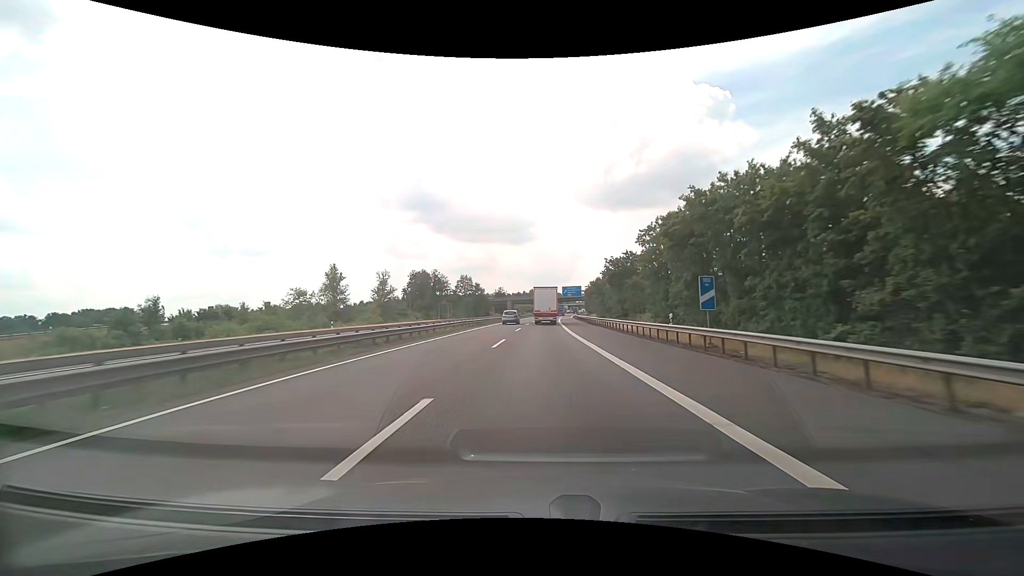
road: motorway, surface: asphalt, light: Day
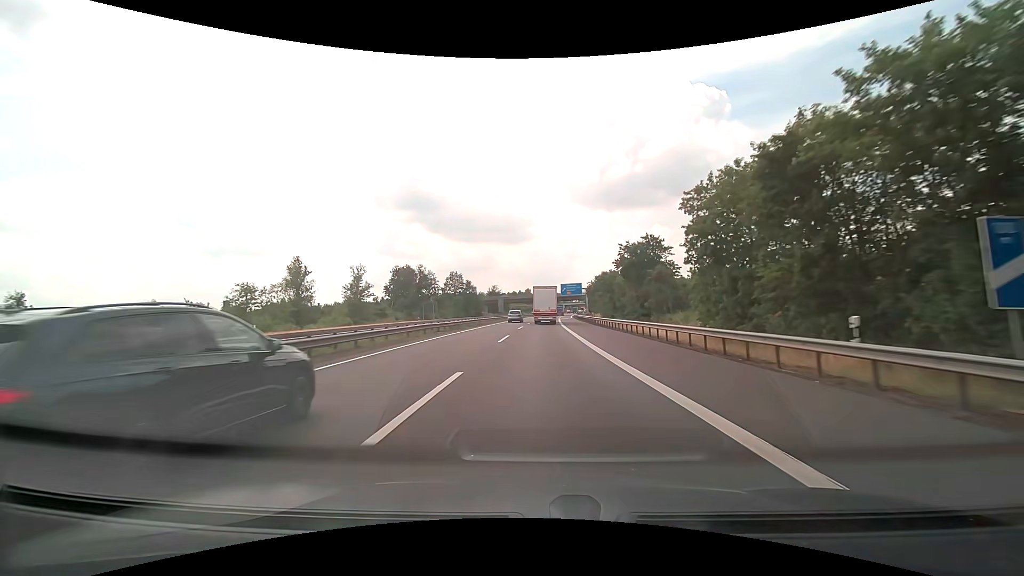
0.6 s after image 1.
(+0.1, +14.3) m; 0°
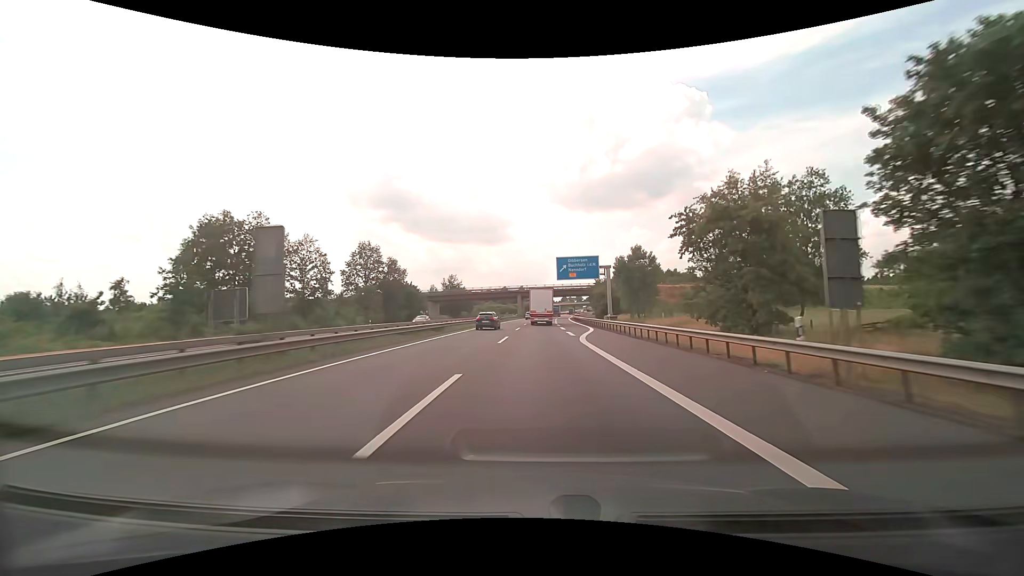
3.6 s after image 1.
(+1.4, +71.5) m; +2°
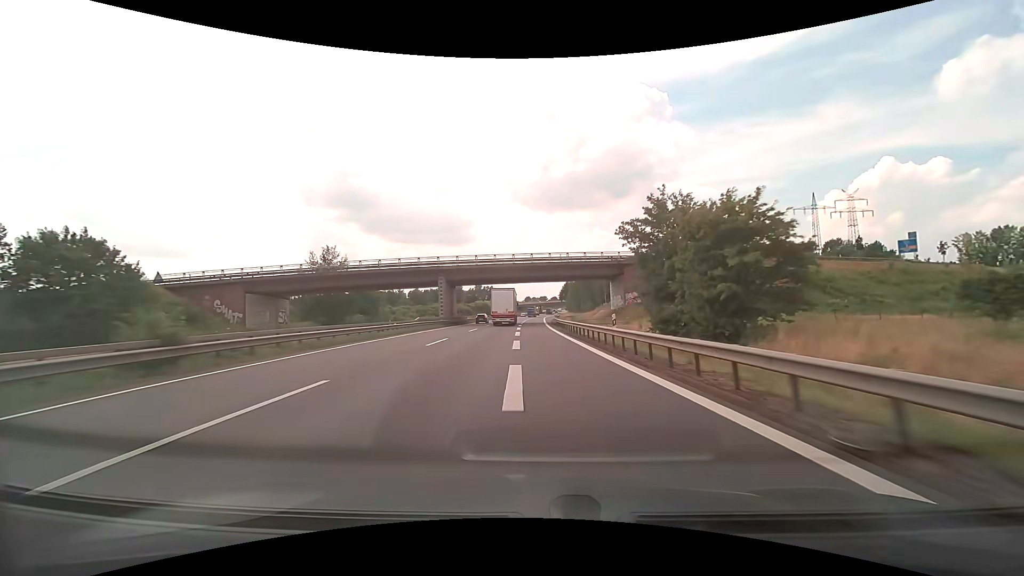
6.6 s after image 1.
(+3.2, +72.0) m; +4°
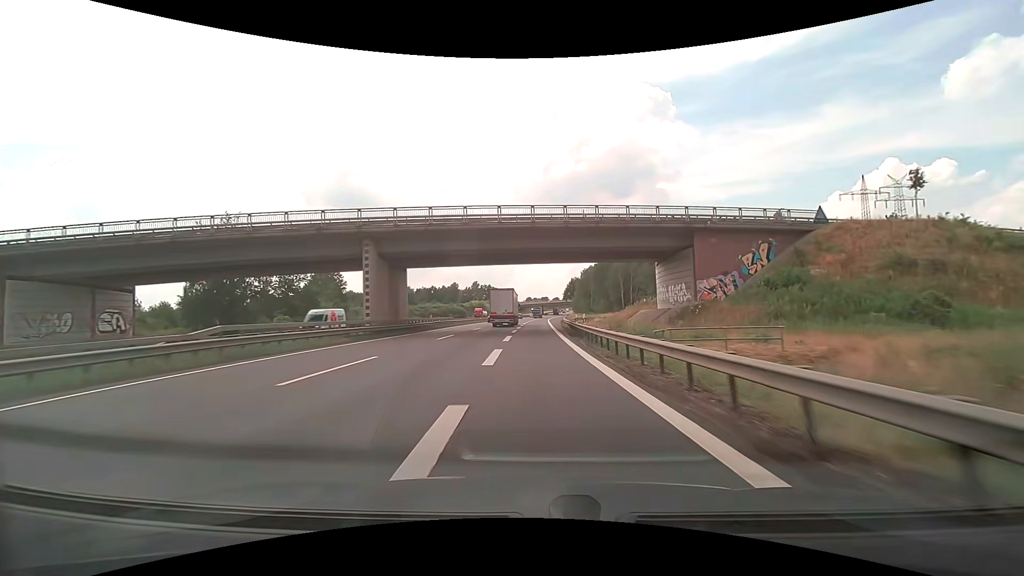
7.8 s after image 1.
(+0.1, +30.0) m; 0°
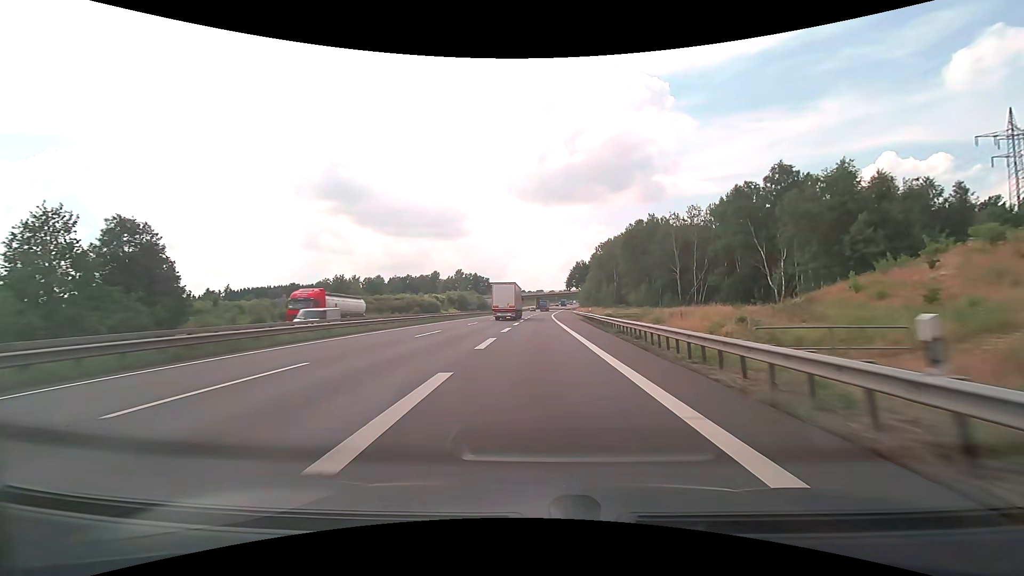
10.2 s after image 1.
(+0.4, +56.3) m; +2°
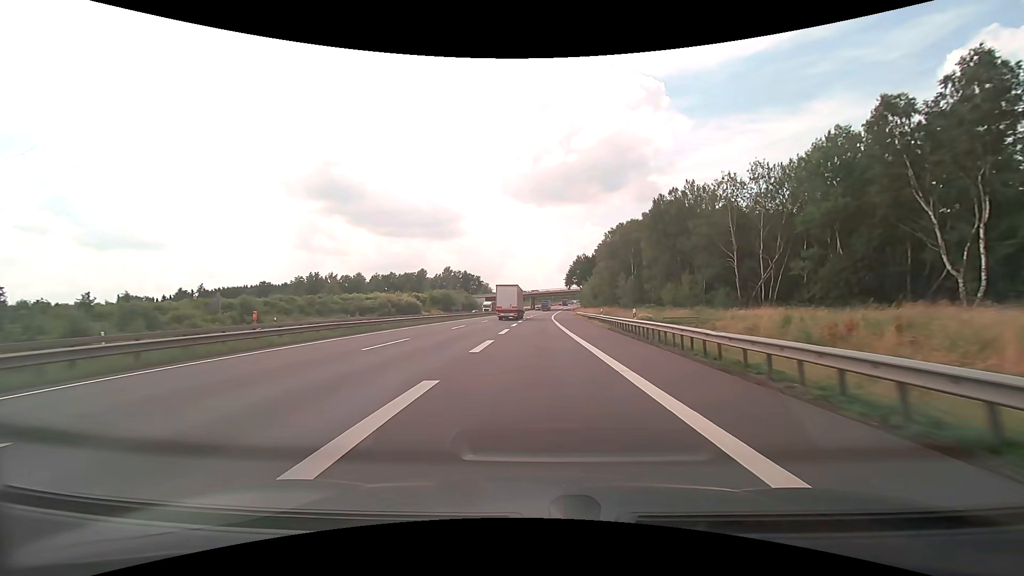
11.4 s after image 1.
(-0.2, +24.5) m; 0°
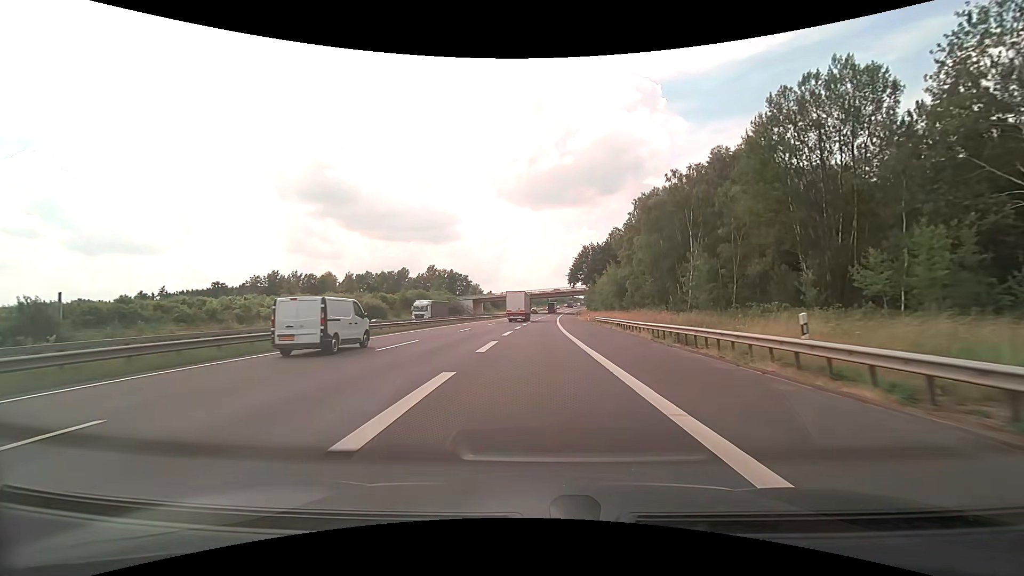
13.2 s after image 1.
(+0.2, +34.1) m; 0°
(0, +10) (0, +20) (0, +30) (+1, +40) (+1, +50) (+1, +60) (+1, +70) (+2, +80) (+2, +90) (+3, +100) m
